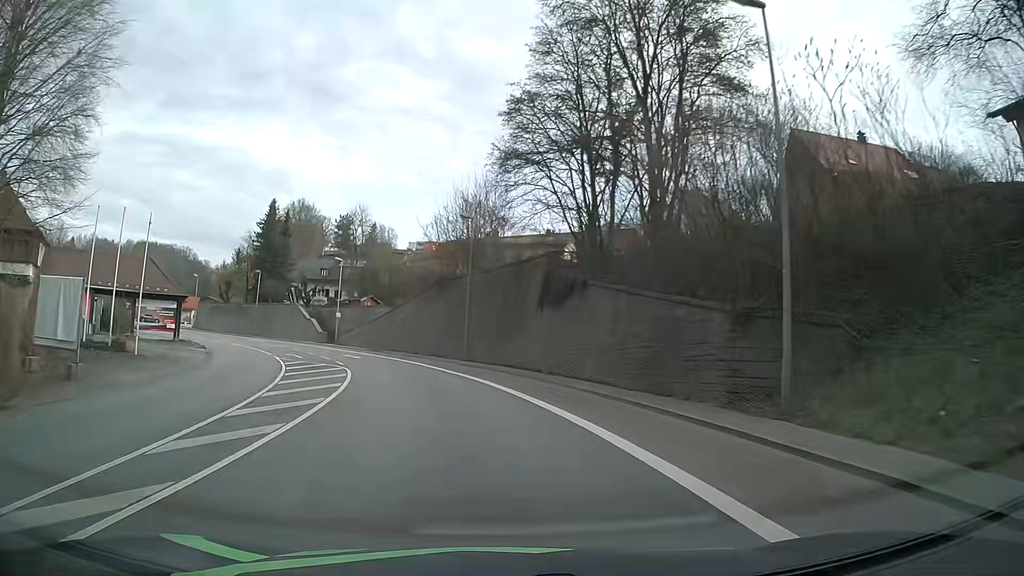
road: primary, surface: asphalt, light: Day
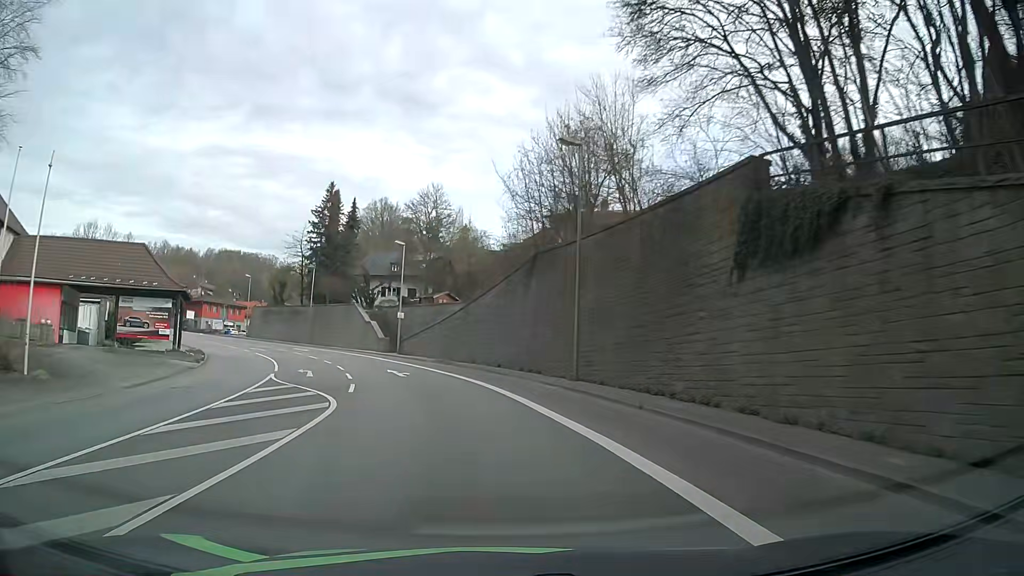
(-0.9, +15.3) m; -8°
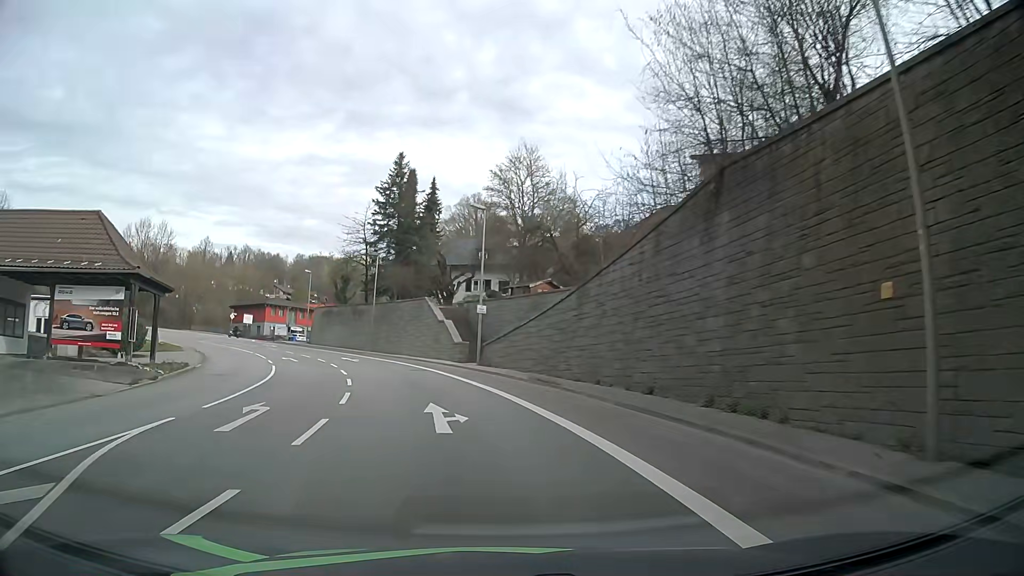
(-1.1, +15.2) m; -8°
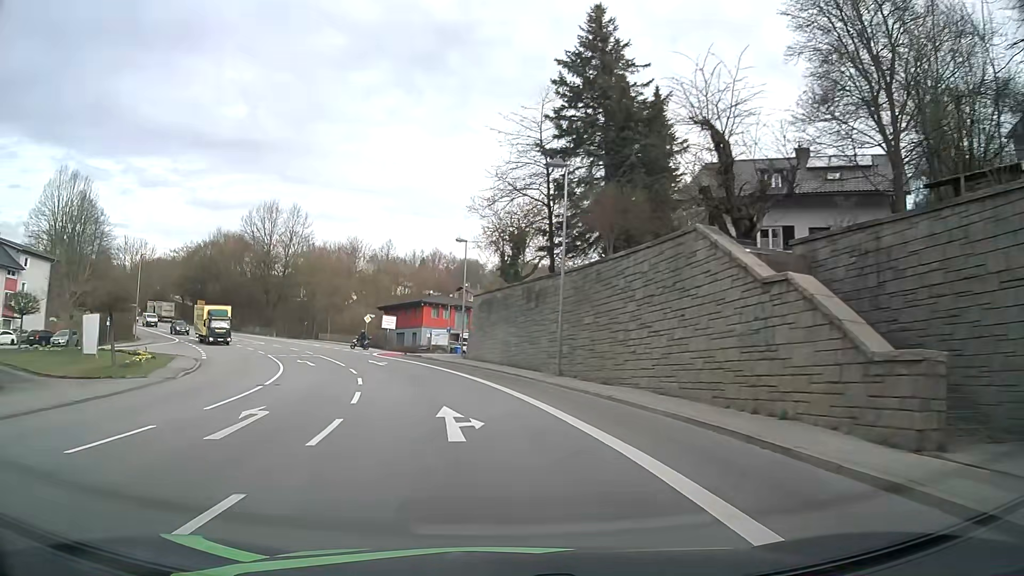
(-4.9, +30.3) m; -18°
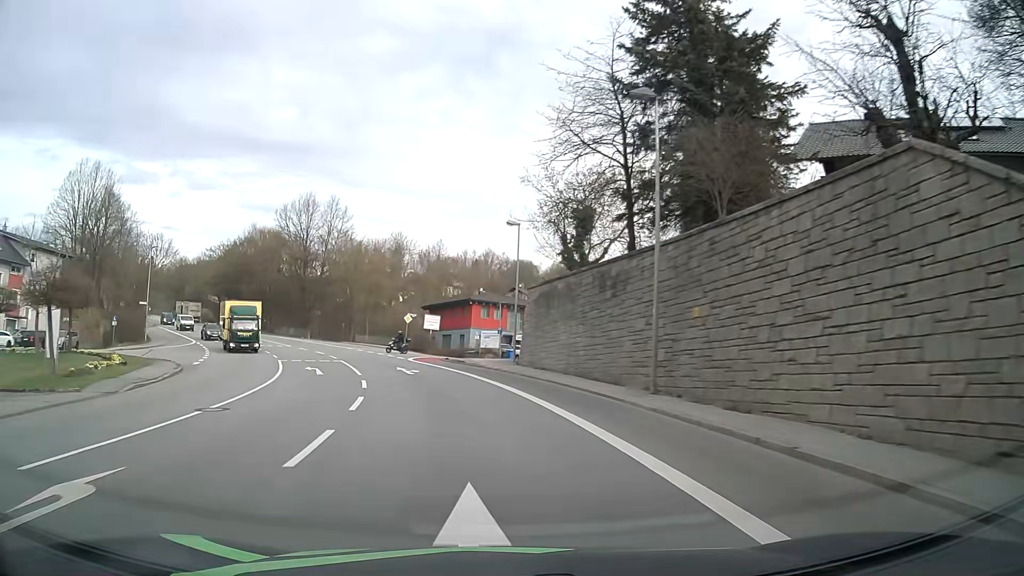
(-0.3, +7.8) m; -4°
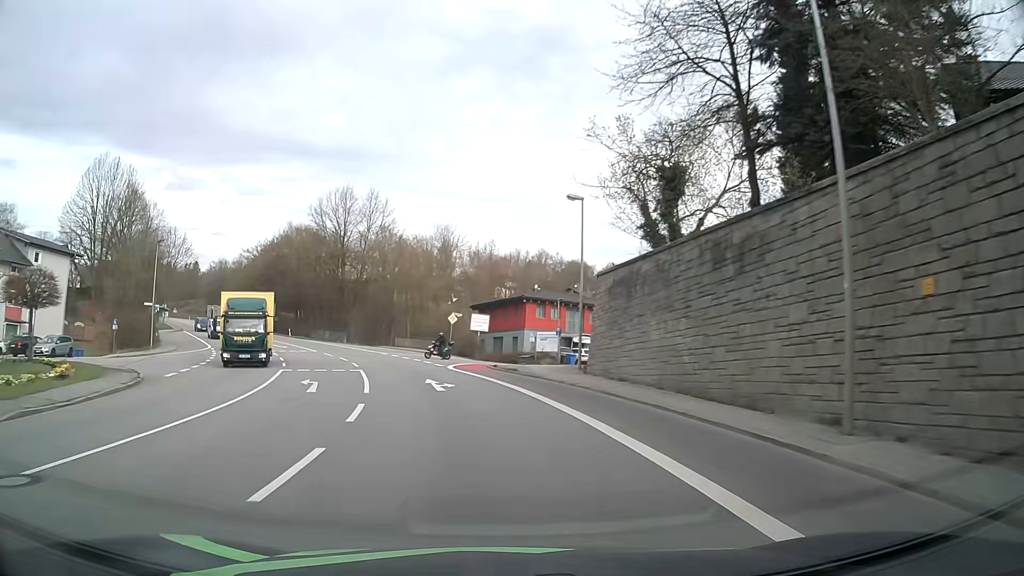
(-0.3, +7.8) m; -4°
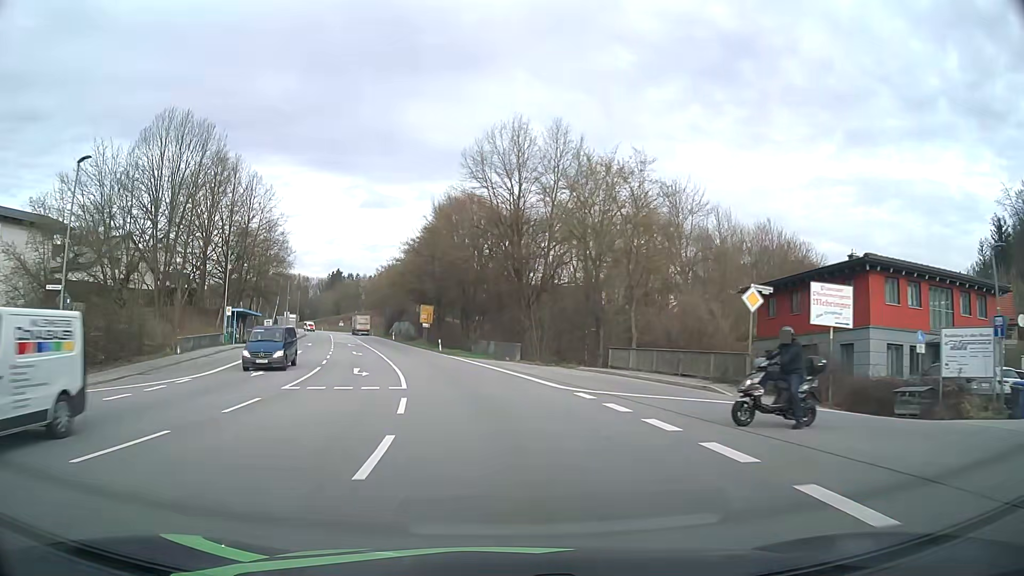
(-5.2, +31.2) m; -18°
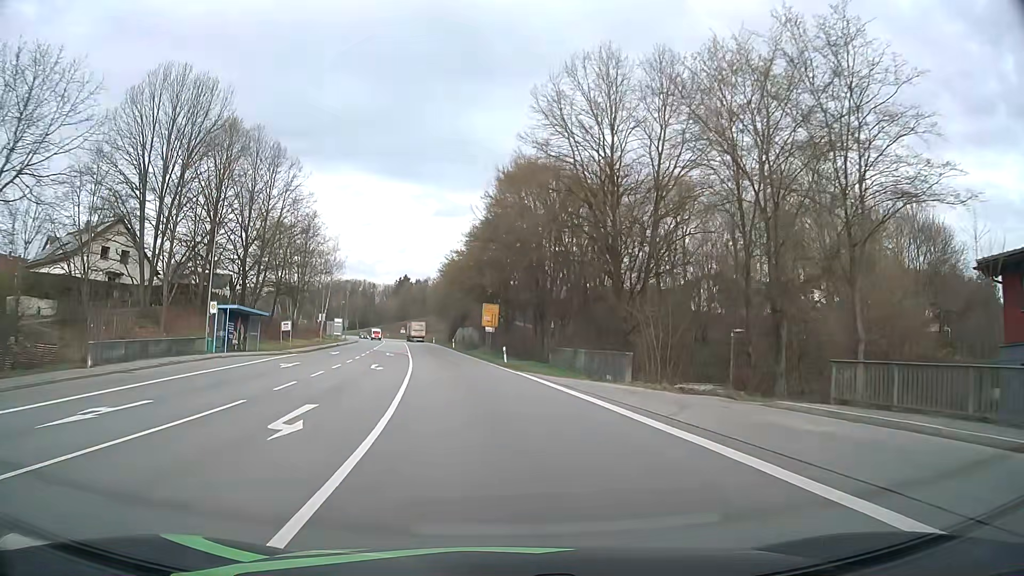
(-1.1, +16.2) m; -7°
(0, +10) (-1, +20) (-2, +30) (-3, +40) (-5, +50) (-6, +60) (-8, +69) (-9, +79) (-11, +89) (-13, +99) m
